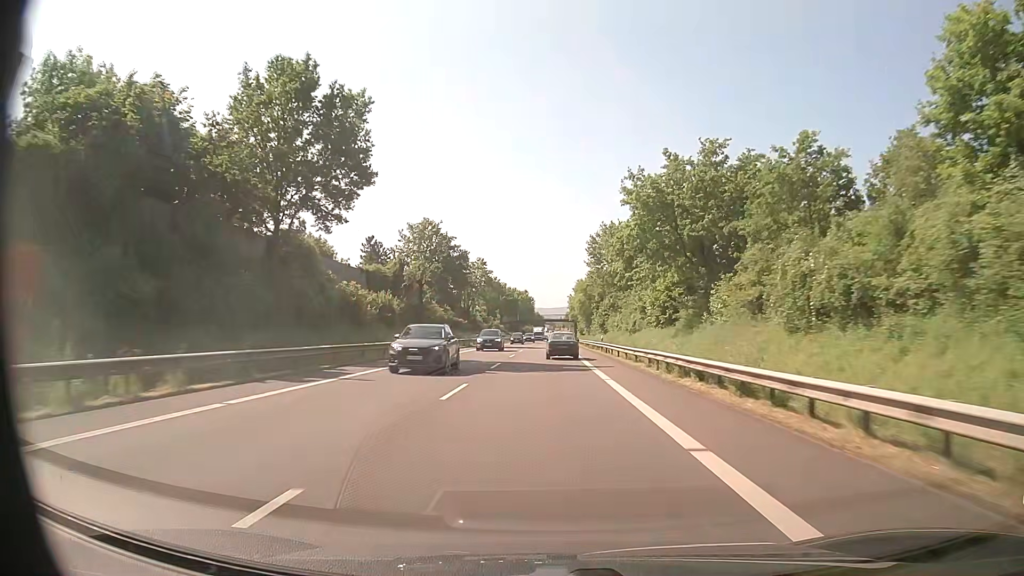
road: primary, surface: asphalt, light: Day
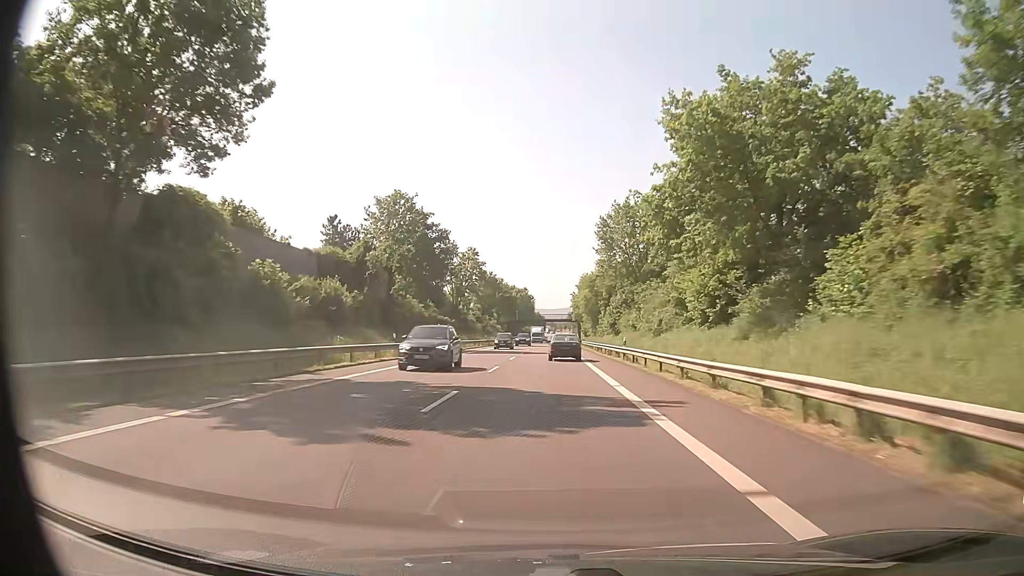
(0.0, +14.2) m; 0°
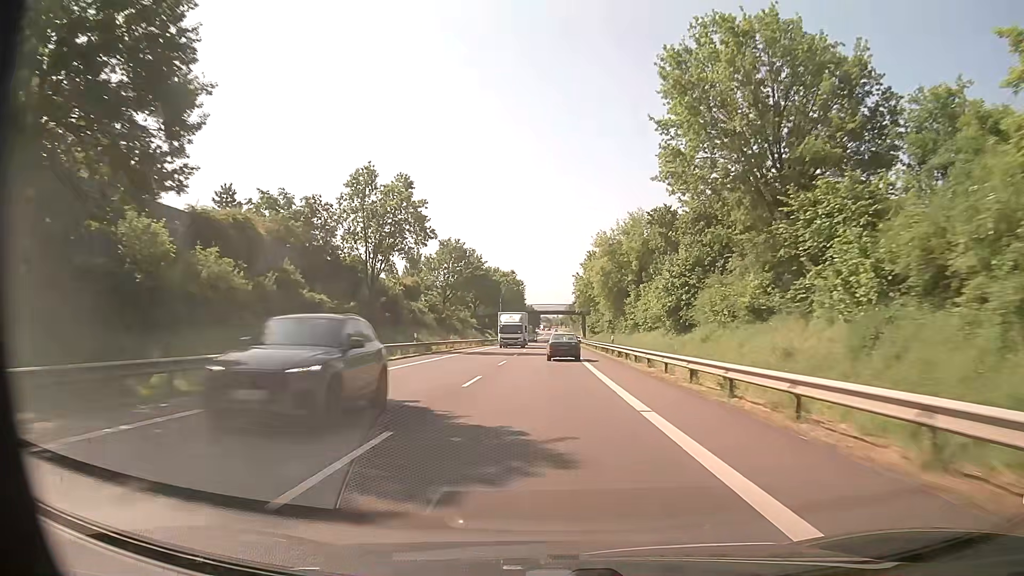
(+0.1, +42.2) m; 0°
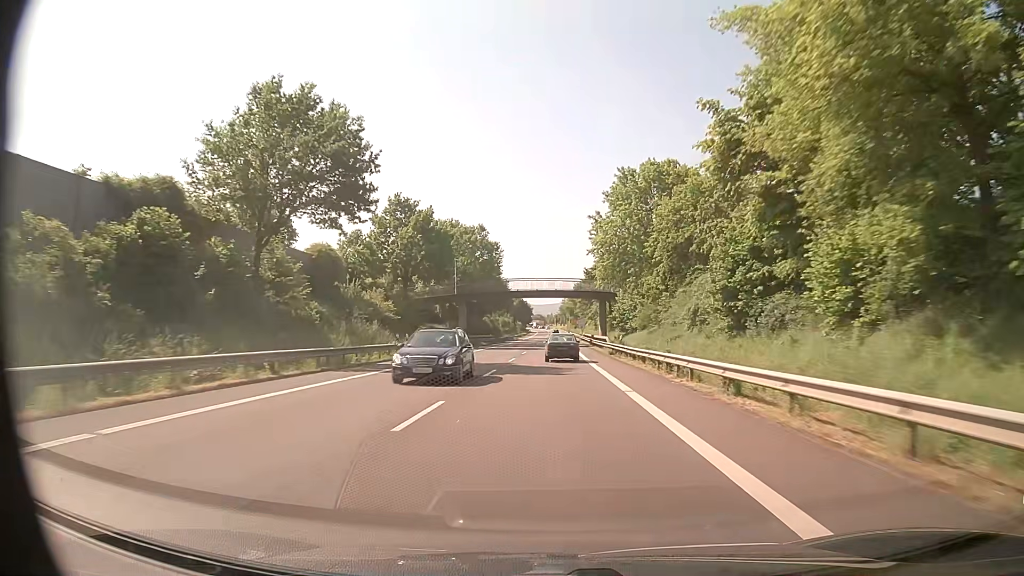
(+0.2, +55.7) m; +1°
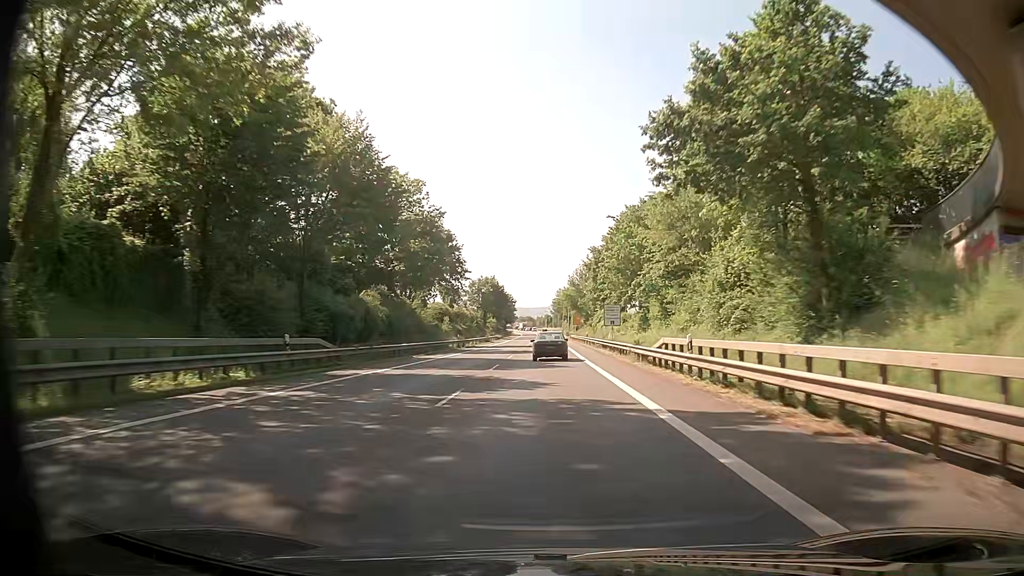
(+0.3, +68.8) m; +1°
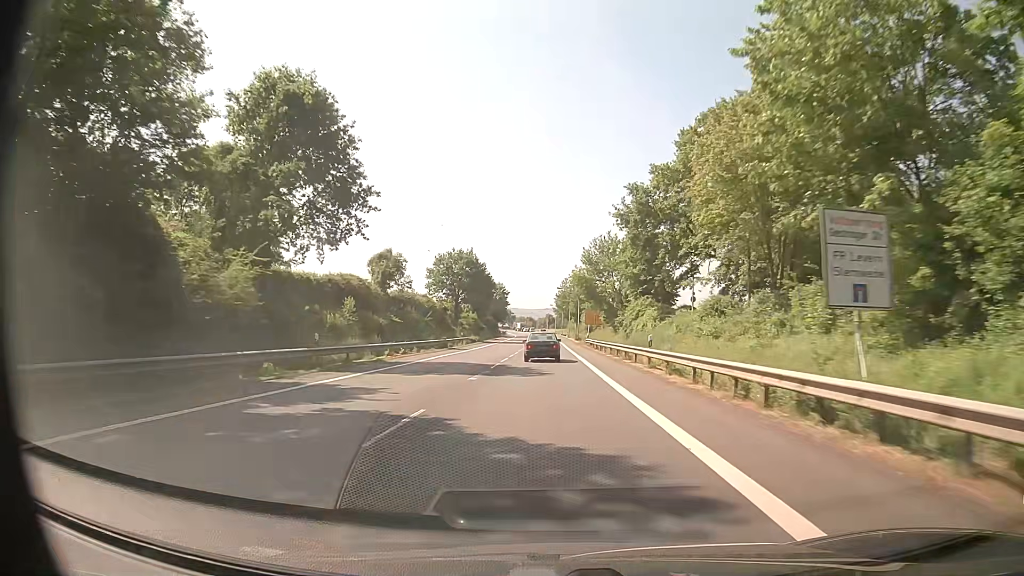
(0.0, +40.7) m; 0°
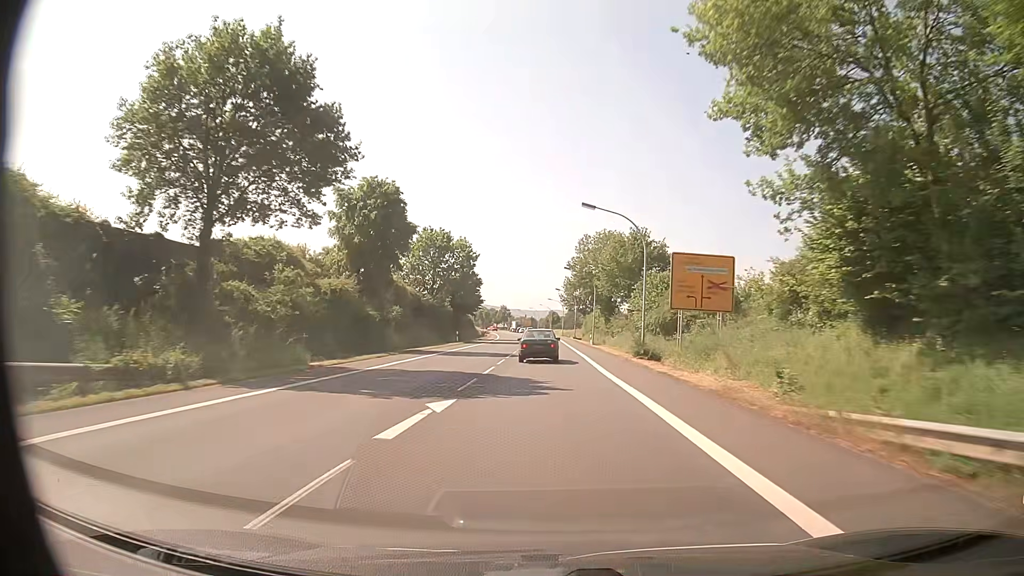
(0.0, +64.8) m; 0°
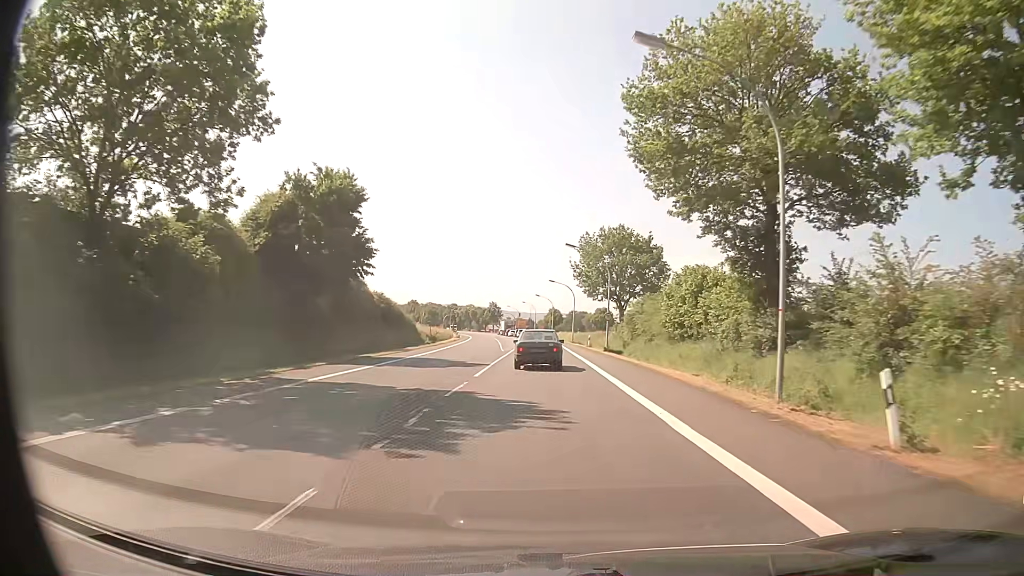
(-0.1, +54.7) m; 0°
(0, +10) (0, +20) (0, +30) (0, +40) (0, +50) (0, +60) (-1, +70) (-1, +80) (-2, +90) (-2, +100) m
